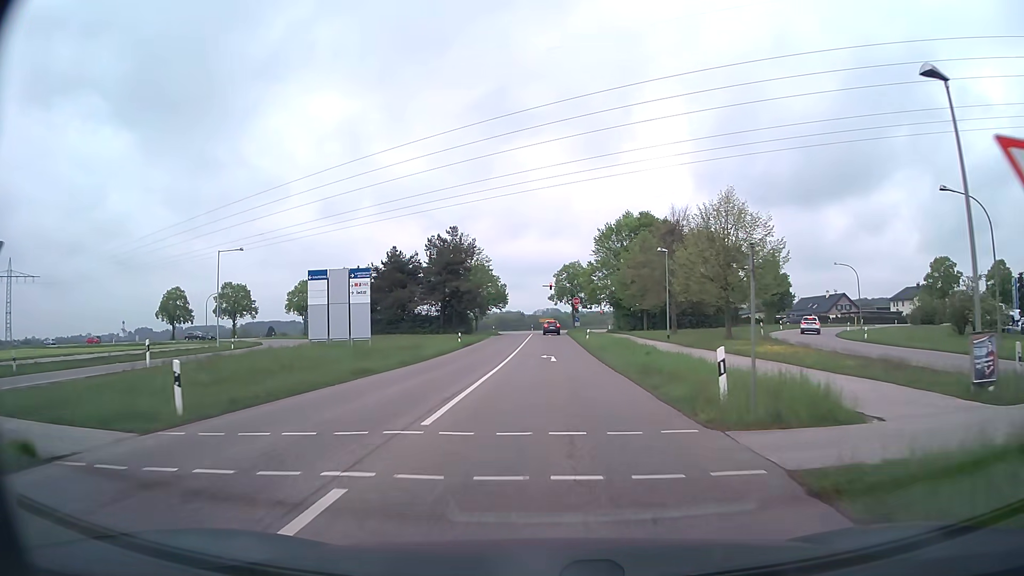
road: tertiary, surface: asphalt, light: Day
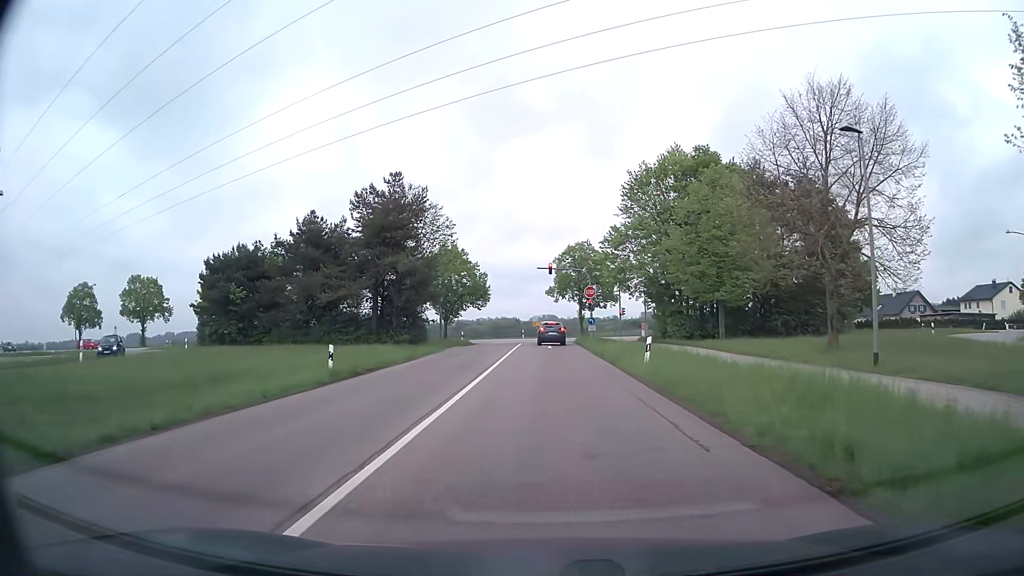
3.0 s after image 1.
(-0.1, +29.7) m; 0°
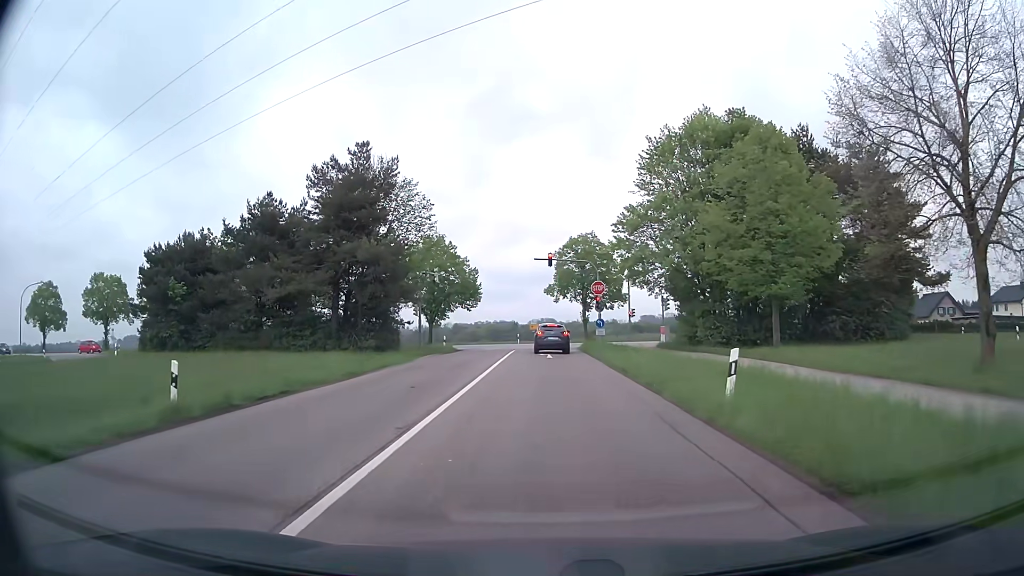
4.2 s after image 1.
(0.0, +9.1) m; 0°
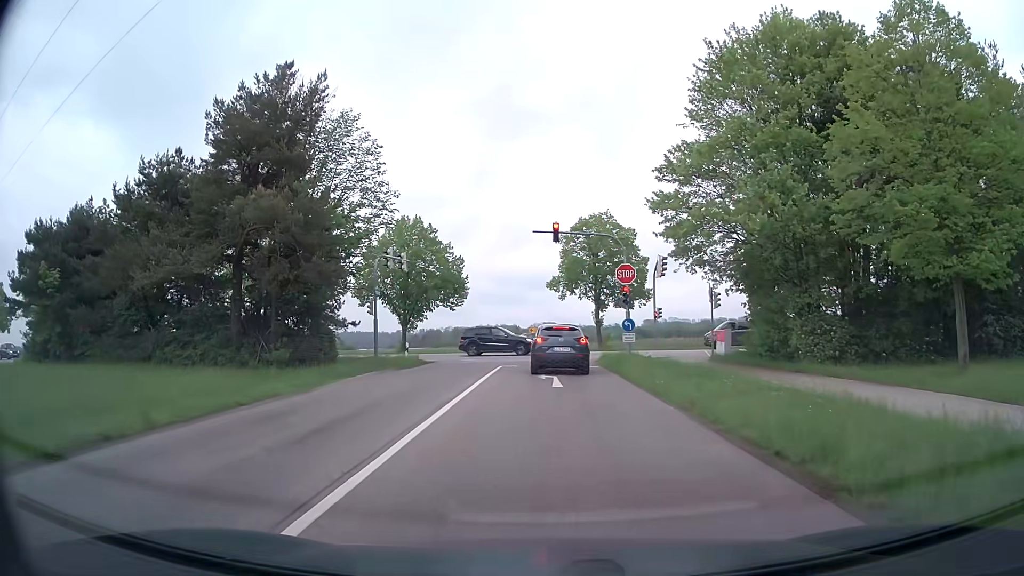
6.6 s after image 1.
(0.0, +13.4) m; -1°
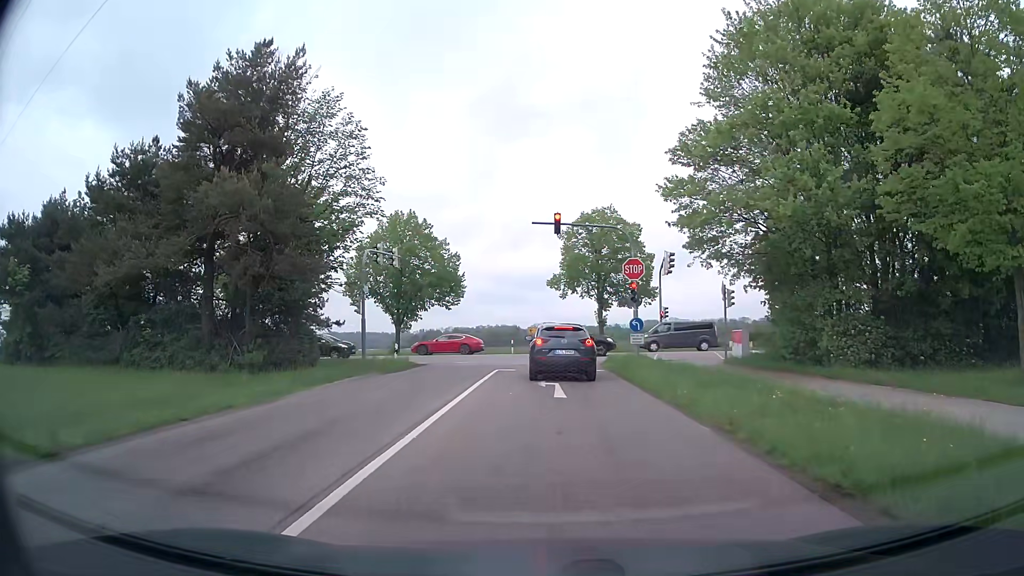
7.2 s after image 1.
(0.0, +2.5) m; +1°
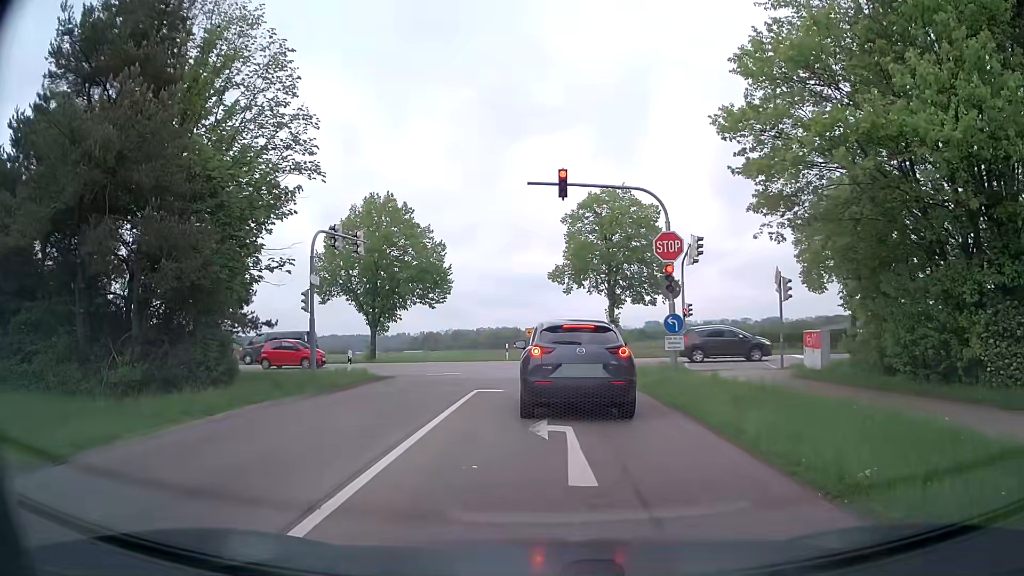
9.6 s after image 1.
(0.0, +7.6) m; -2°
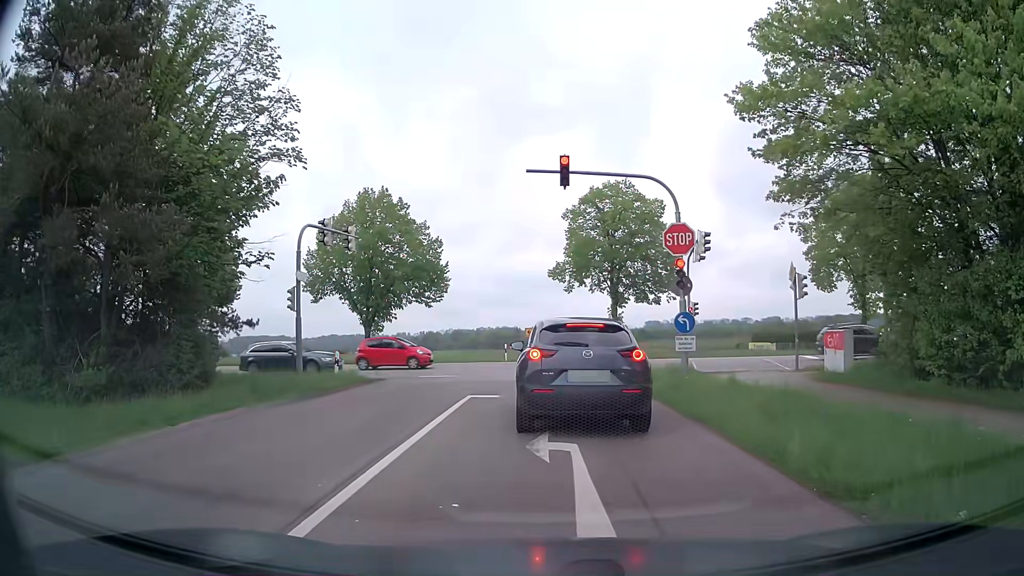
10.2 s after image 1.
(+0.1, +1.5) m; +2°
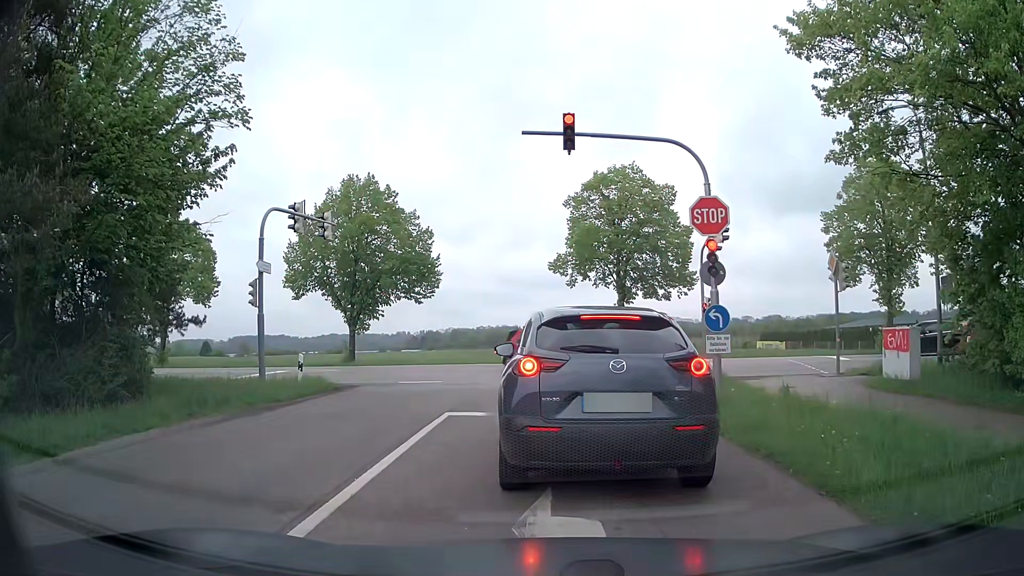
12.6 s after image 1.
(0.0, +3.3) m; -1°
(0, +10) (0, +20) (-3, +29) (-11, +35) (-21, +38) (-31, +39) (-41, +40) (-51, +41) (-60, +42) (-70, +44) m
